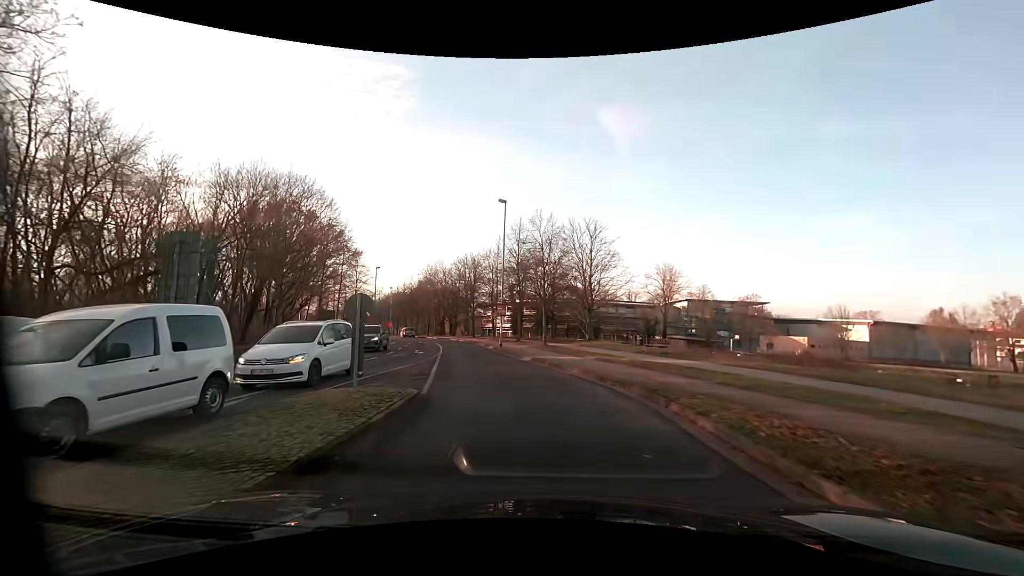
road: residential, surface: asphalt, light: Day
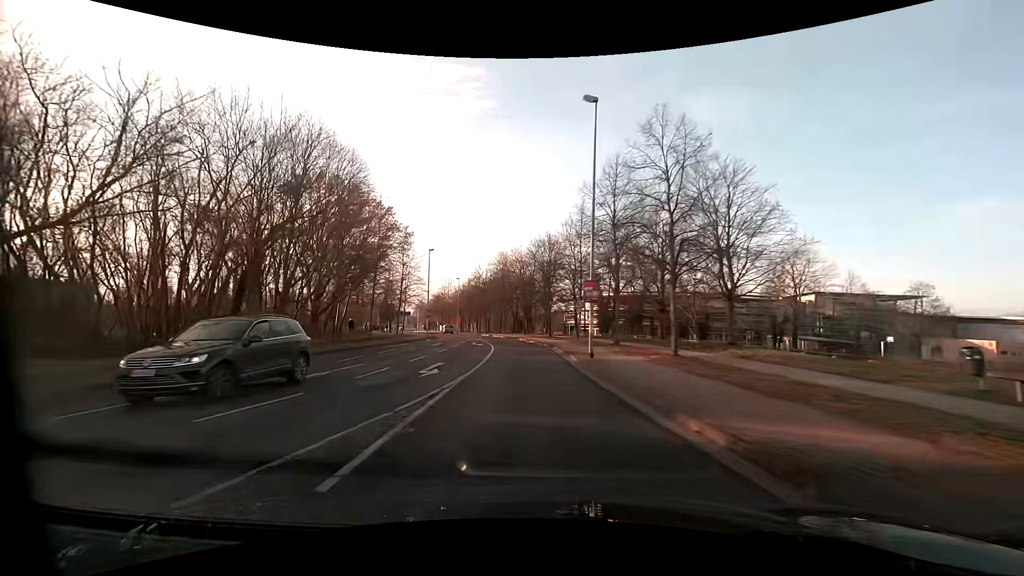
(-1.1, +15.8) m; -10°
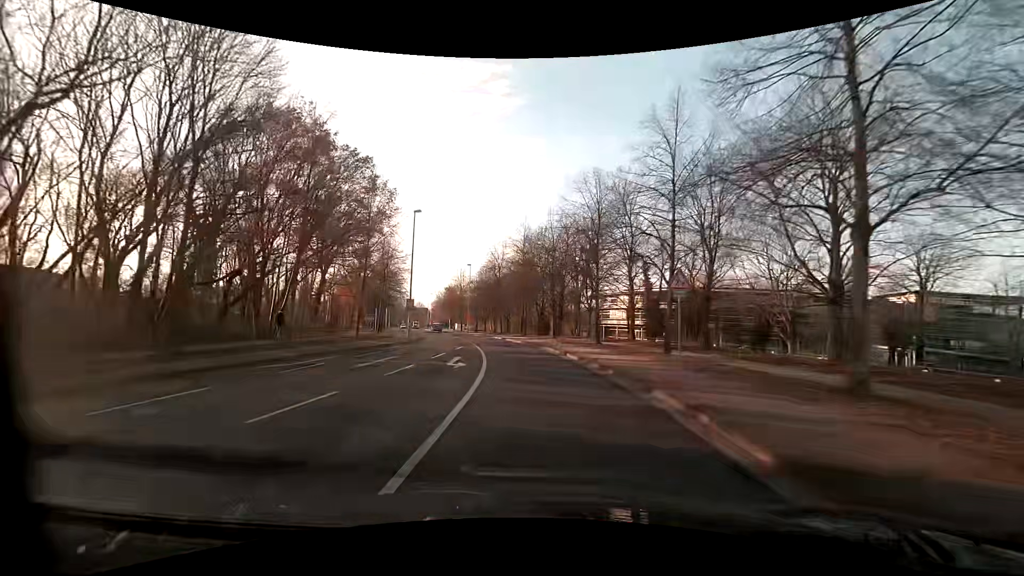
(-0.6, +19.2) m; -3°
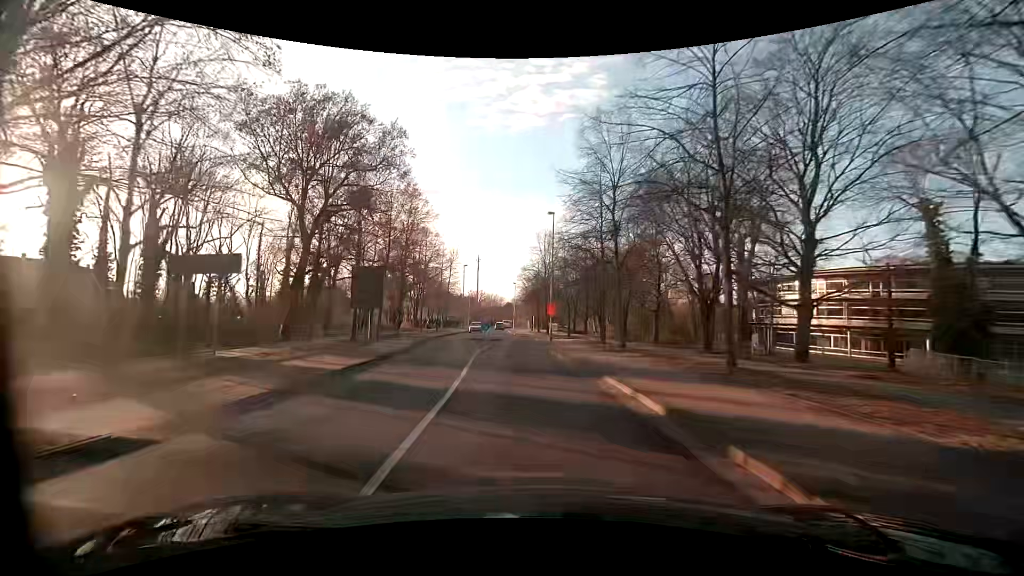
(-2.8, +34.3) m; -12°
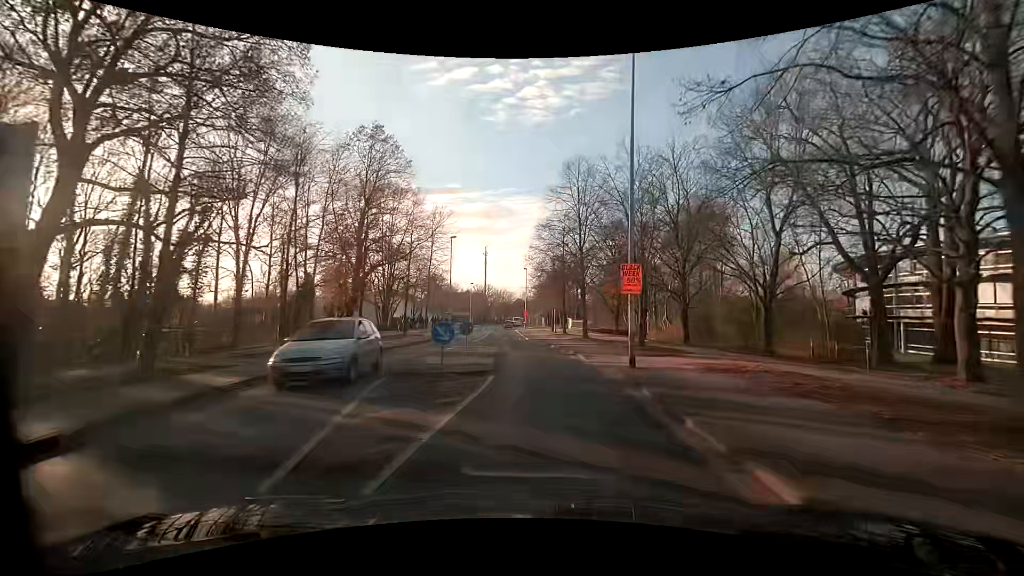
(-1.2, +24.6) m; -1°
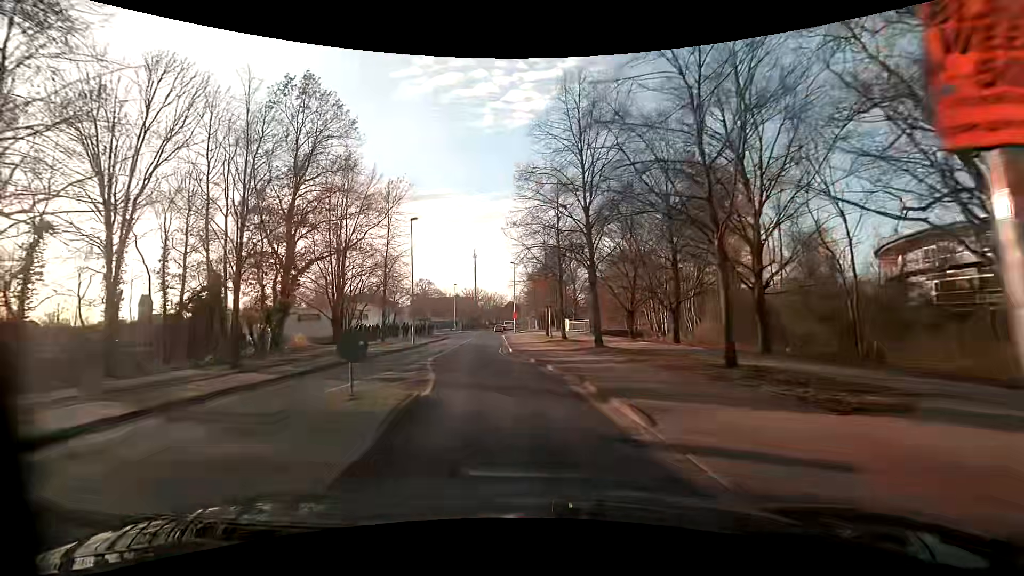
(+0.3, +12.0) m; +1°
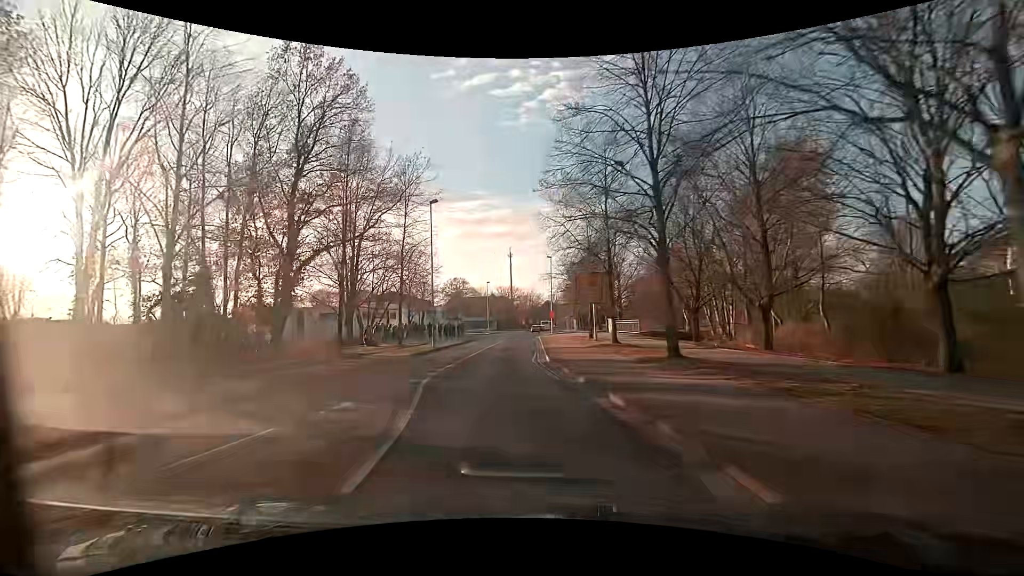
(-0.2, +6.1) m; -5°
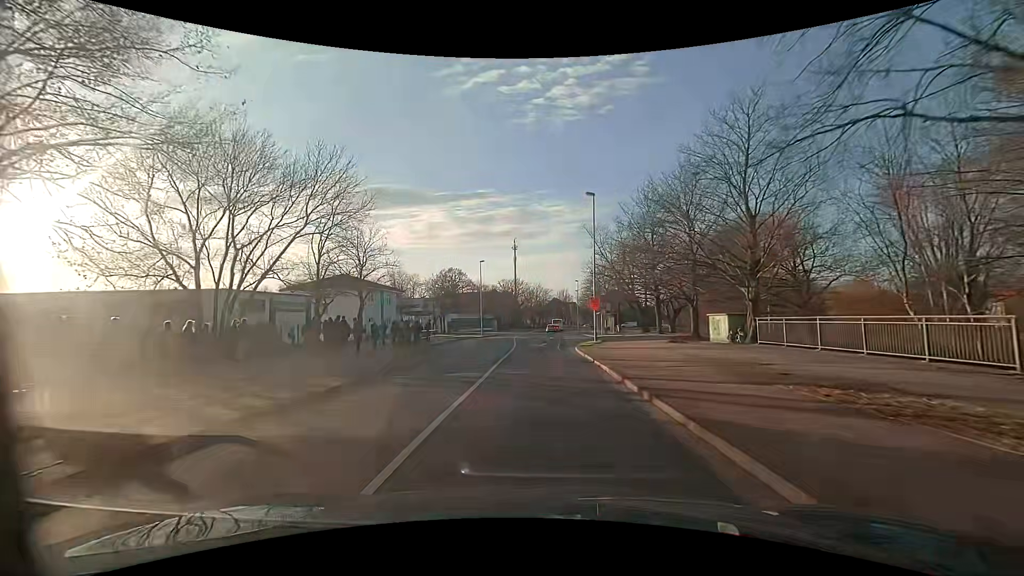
(-1.4, +30.7) m; 0°
(0, +10) (0, +20) (0, +30) (0, +40) (+1, +50) (+1, +60) (+1, +70) (+1, +80) (+2, +90) (+2, +100) m
